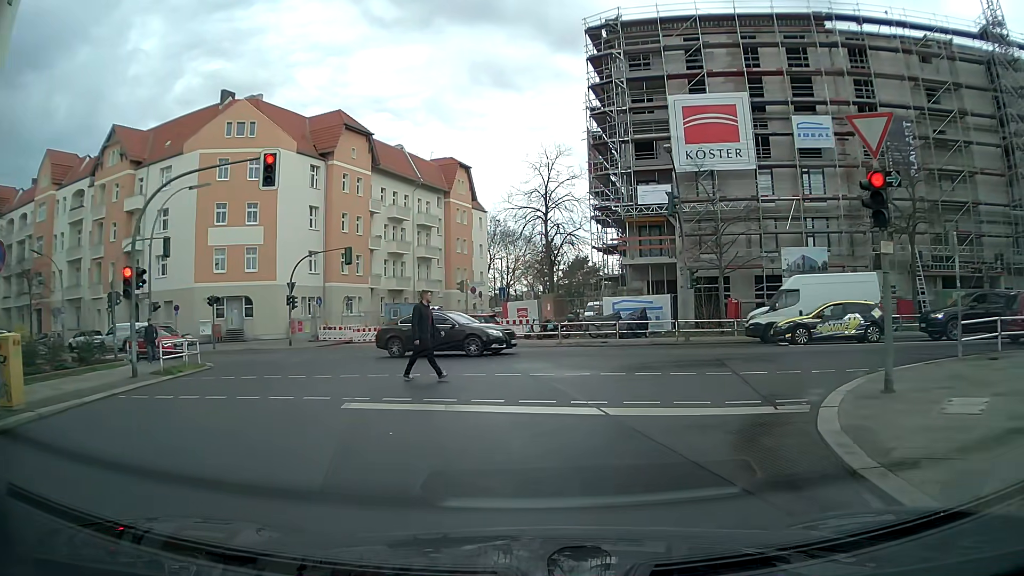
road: residential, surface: asphalt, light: Day
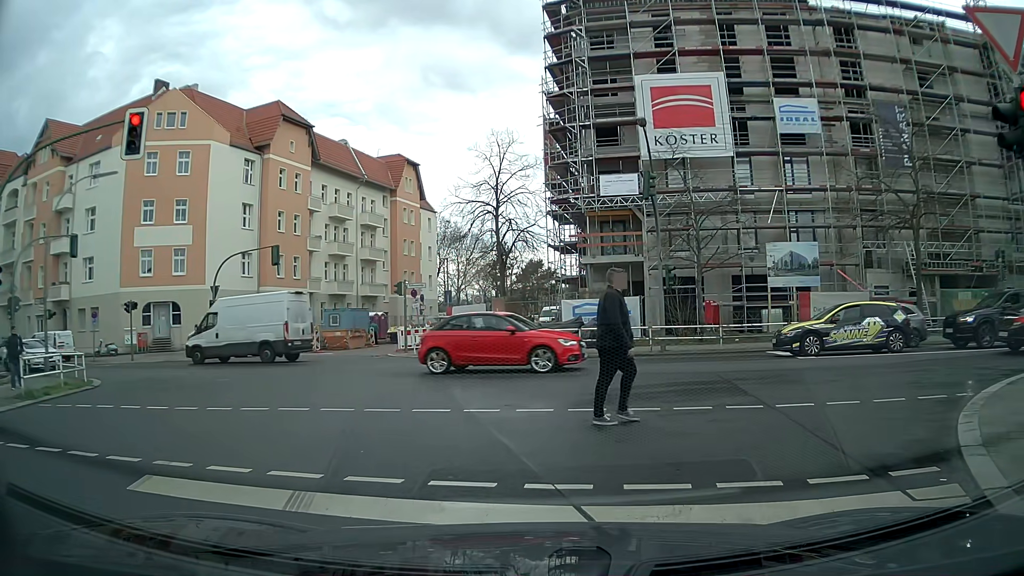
(+0.2, +4.2) m; +5°
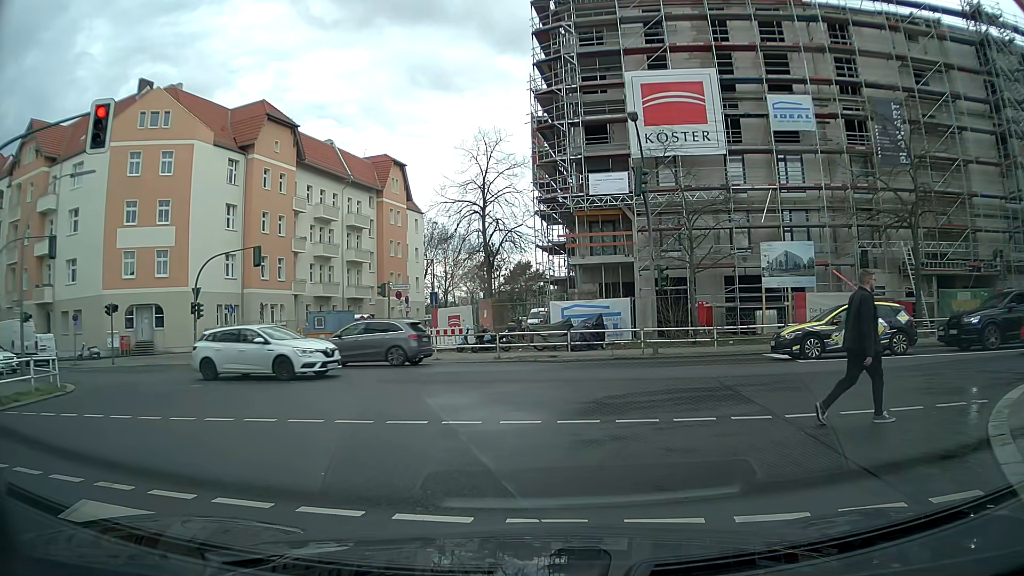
(0.0, +0.8) m; 0°
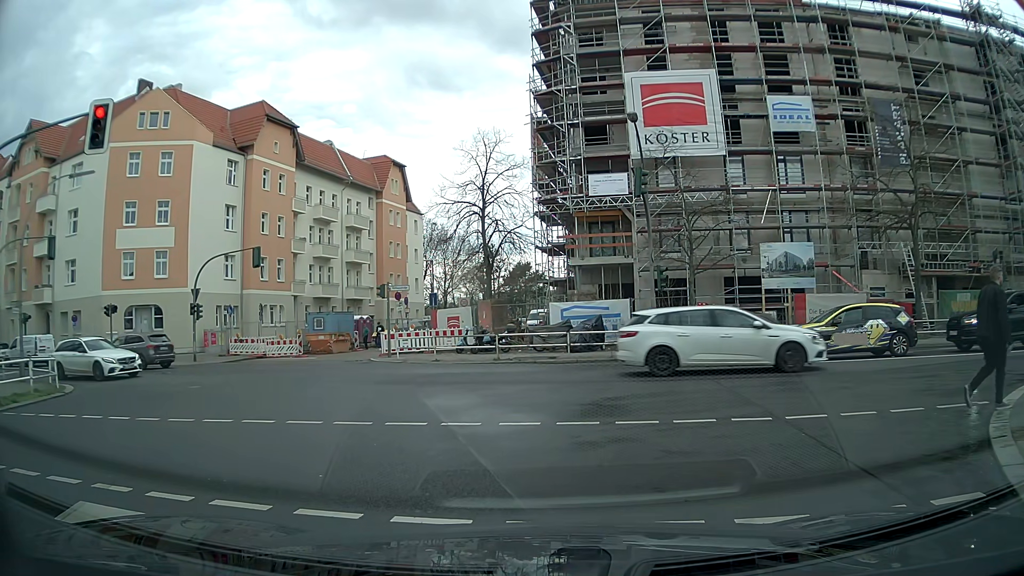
(0.0, +0.1) m; 0°
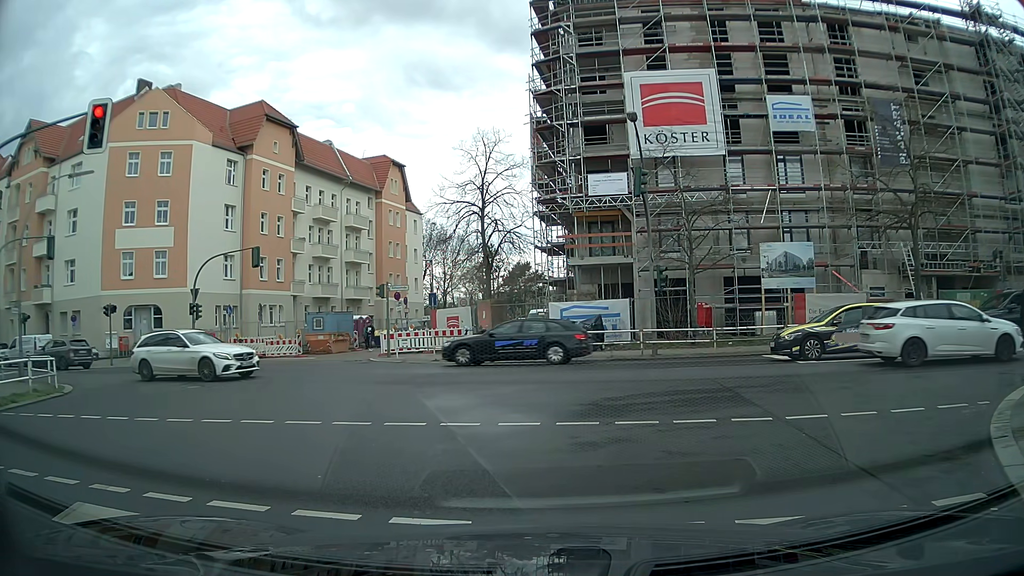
(0.0, 0.0) m; 0°
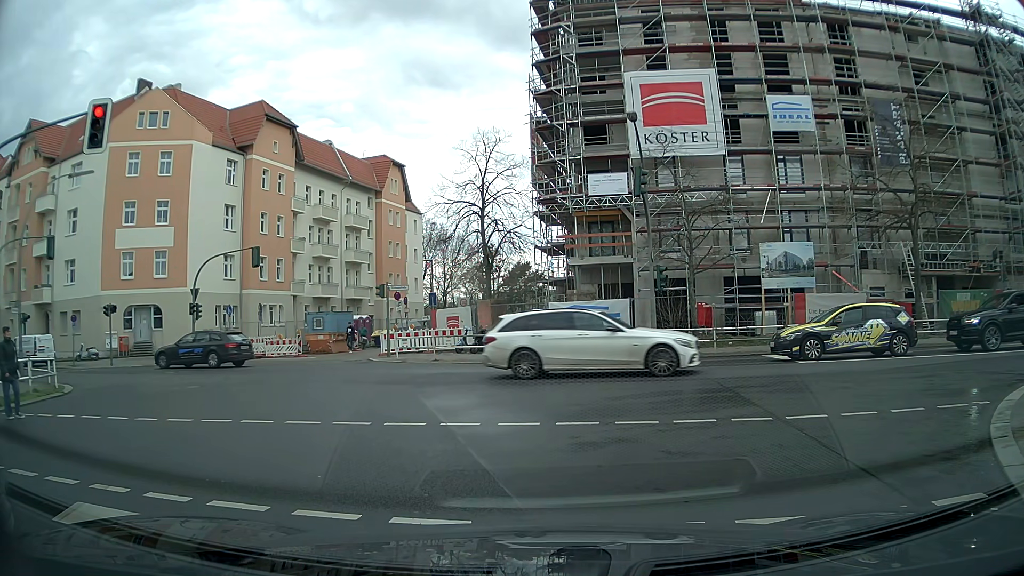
(0.0, 0.0) m; 0°
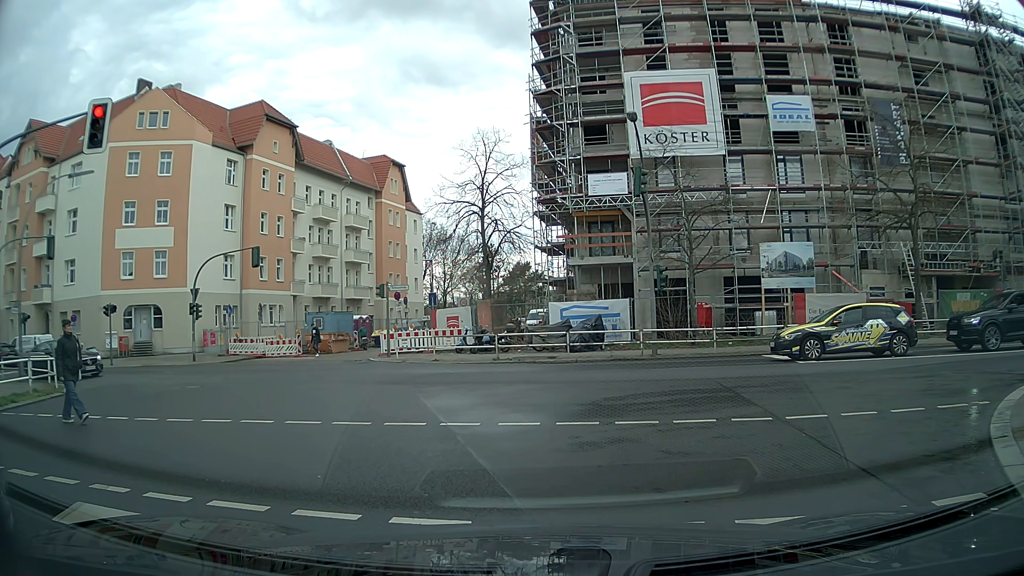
(0.0, 0.0) m; 0°
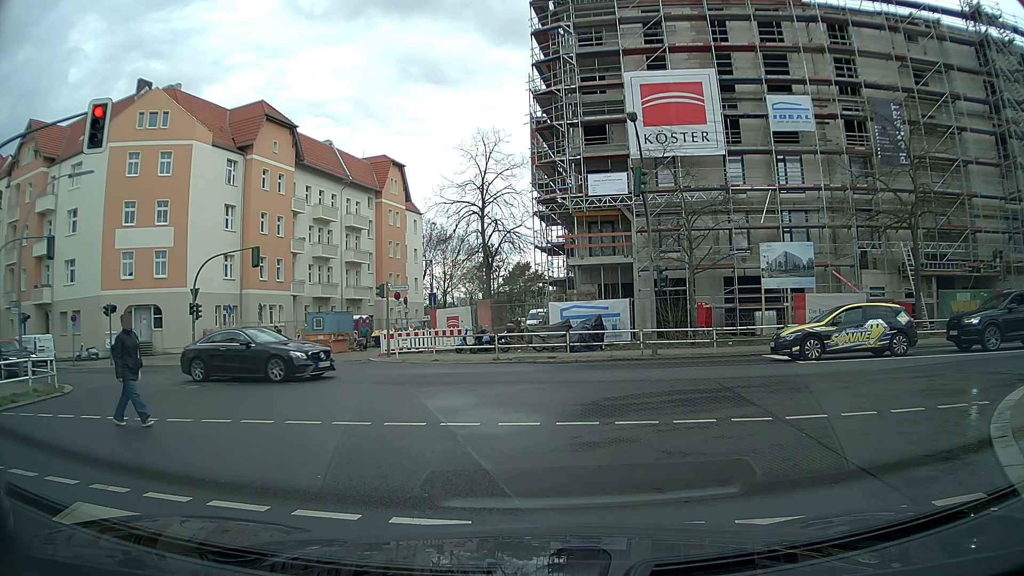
(0.0, 0.0) m; 0°
(+2, +10) (+10, +15) (+20, +14) (+30, +13) (+40, +13) (+50, +12) (+60, +13) (+70, +13) (+80, +14) (+90, +15) m
